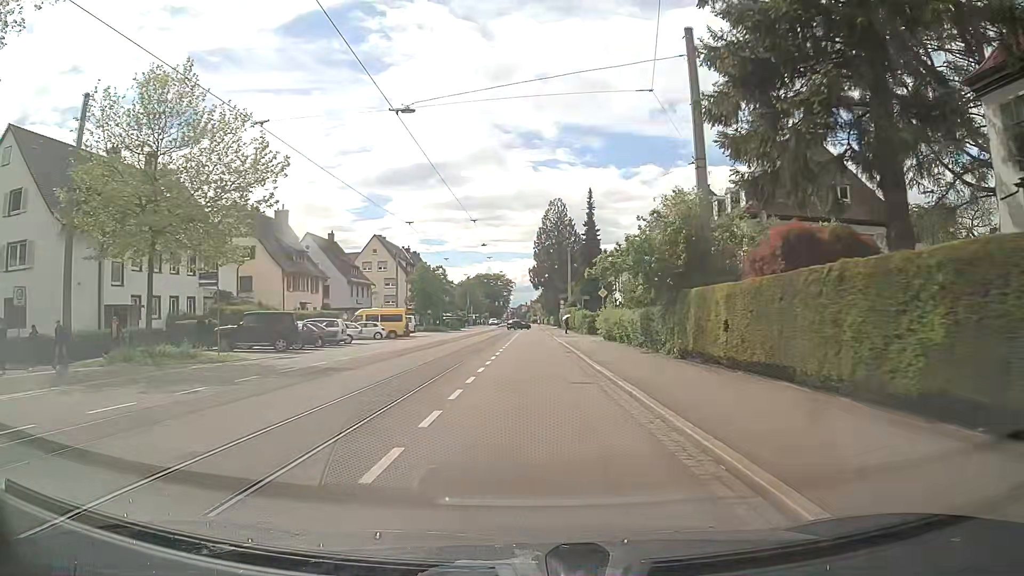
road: tertiary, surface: asphalt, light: Day
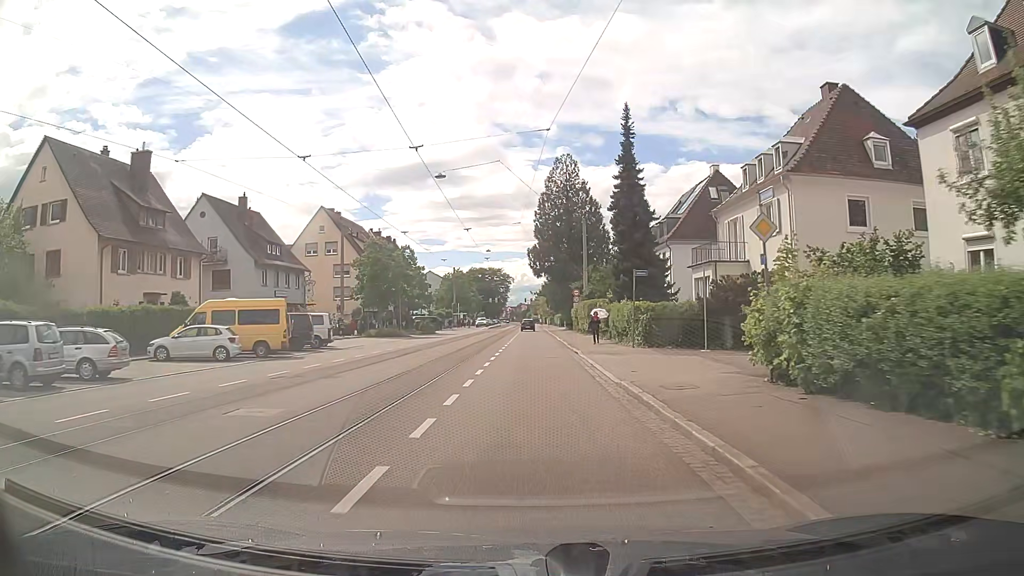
(+0.1, +28.0) m; 0°
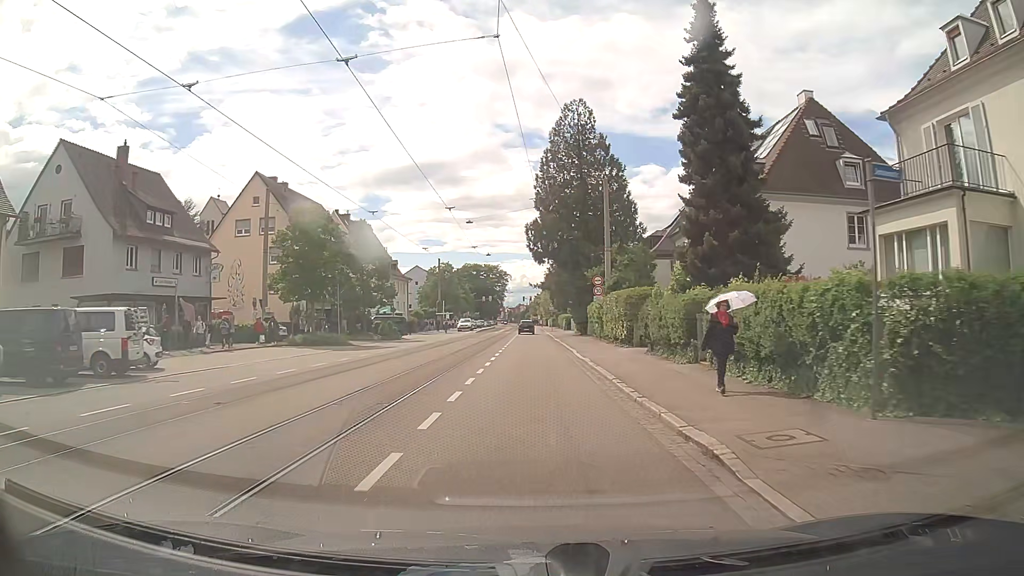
(-0.1, +20.3) m; 0°
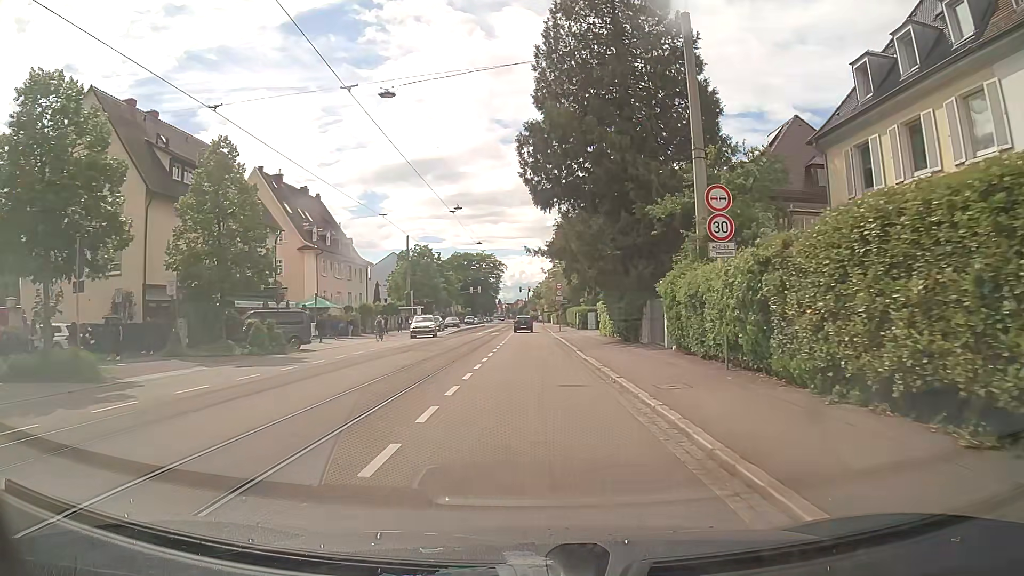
(0.0, +26.7) m; 0°
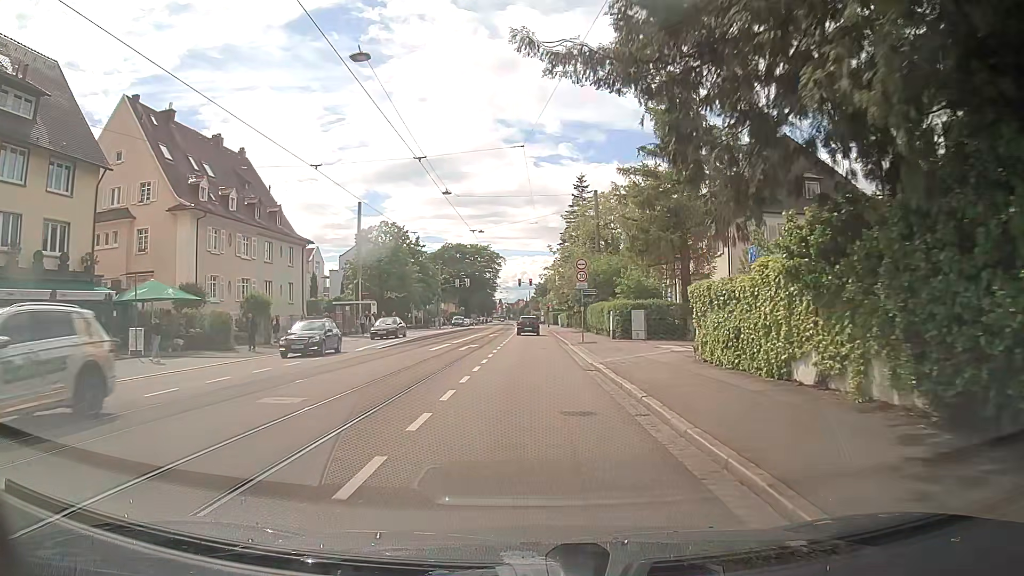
(+0.2, +24.6) m; 0°
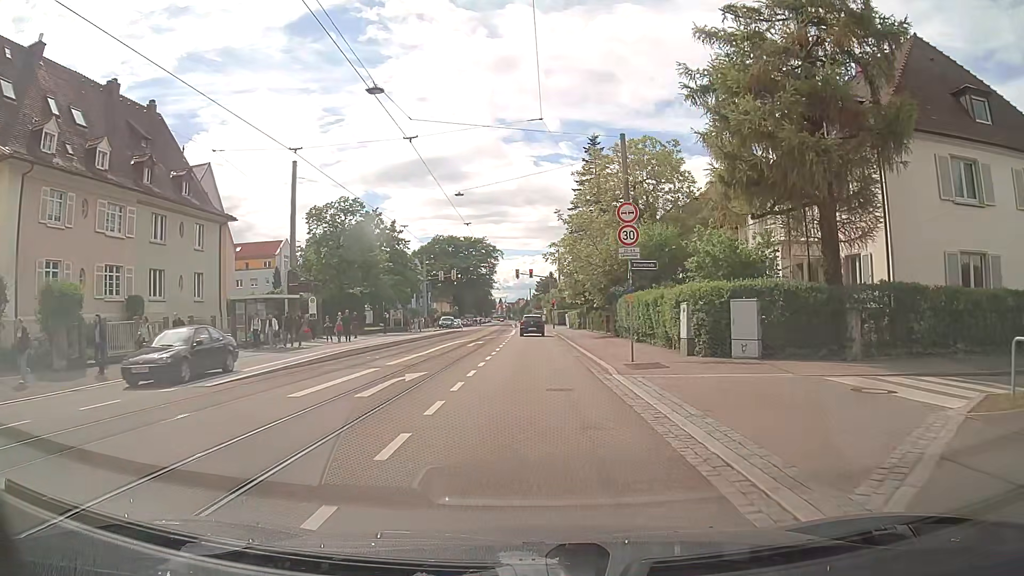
(+0.1, +16.7) m; +1°
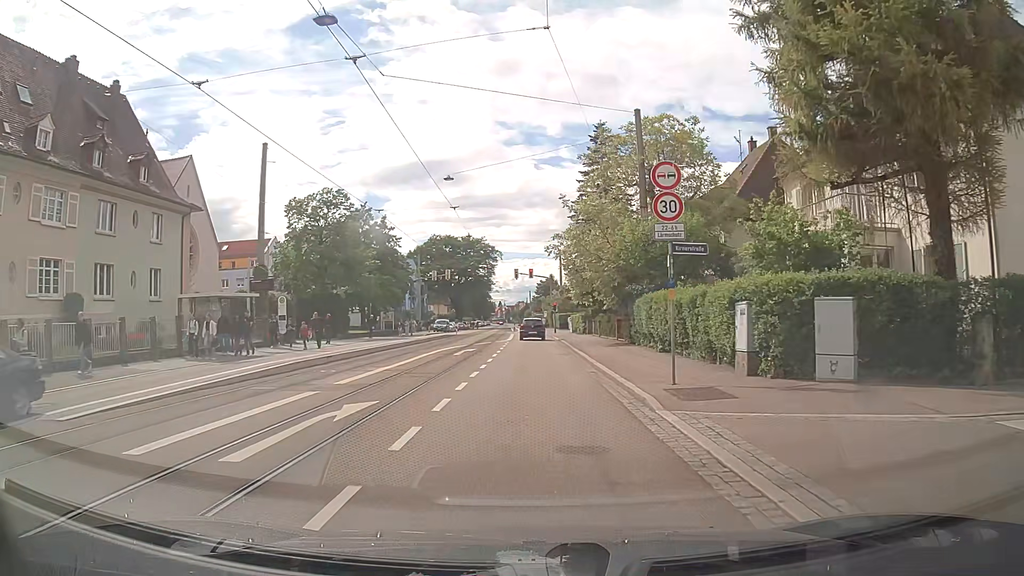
(0.0, +5.3) m; -1°
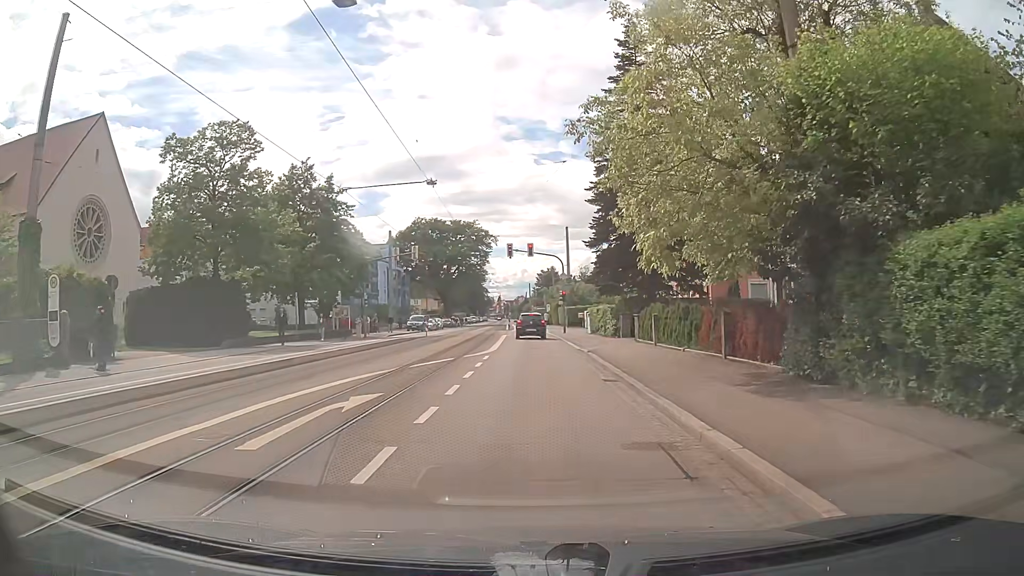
(+0.2, +19.4) m; 0°
(0, +10) (0, +20) (0, +30) (0, +40) (0, +50) (0, +60) (0, +70) (0, +80) (0, +90) (-1, +100) m
